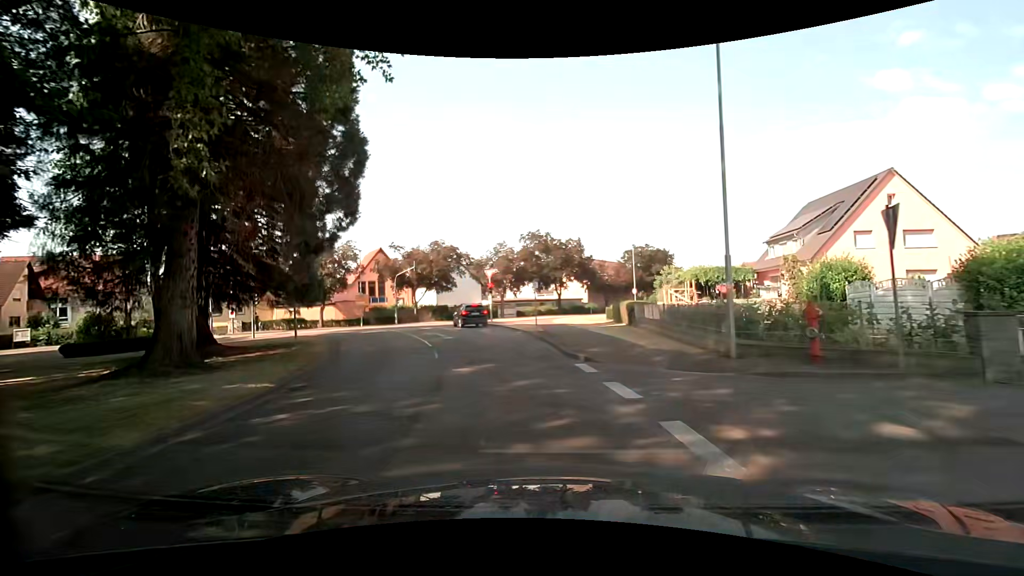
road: tertiary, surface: asphalt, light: Day
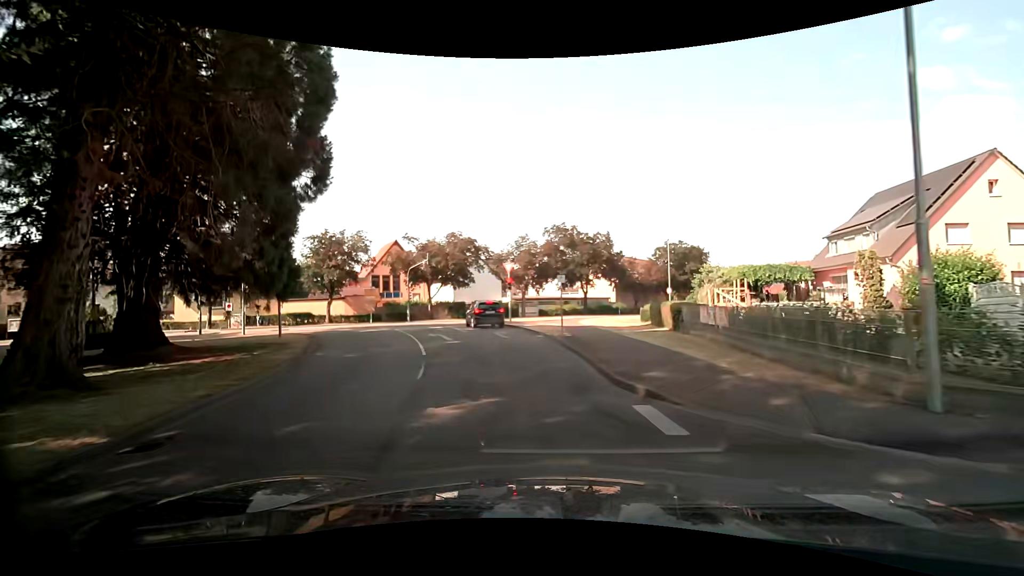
(-0.1, +4.5) m; -3°
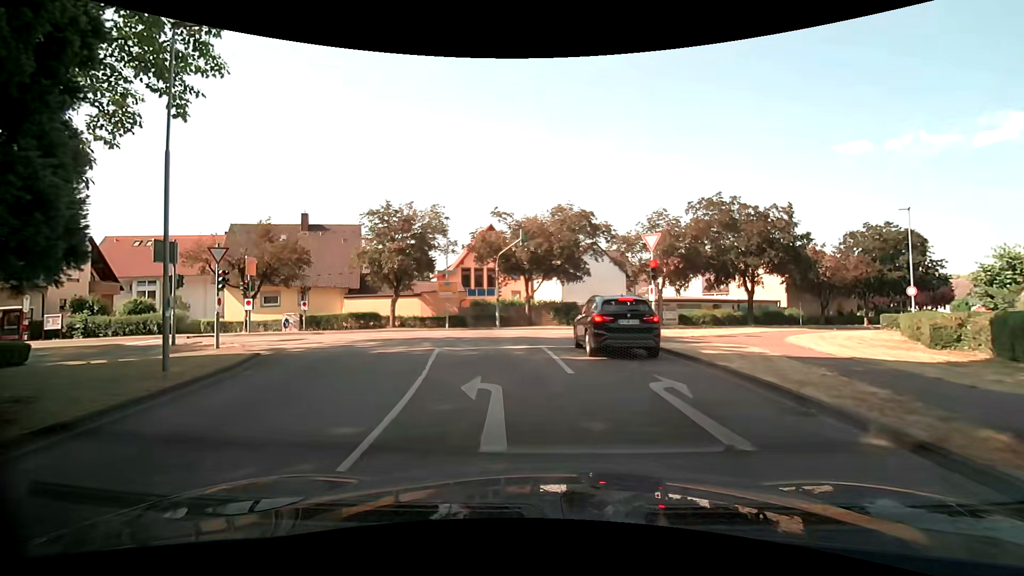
(-1.7, +14.8) m; -13°
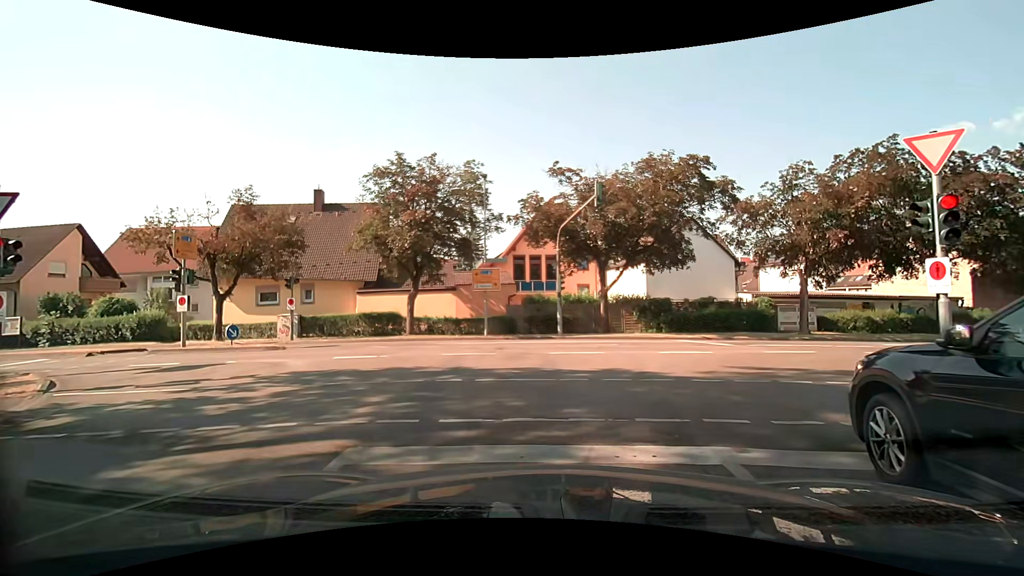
(-0.6, +11.2) m; -6°
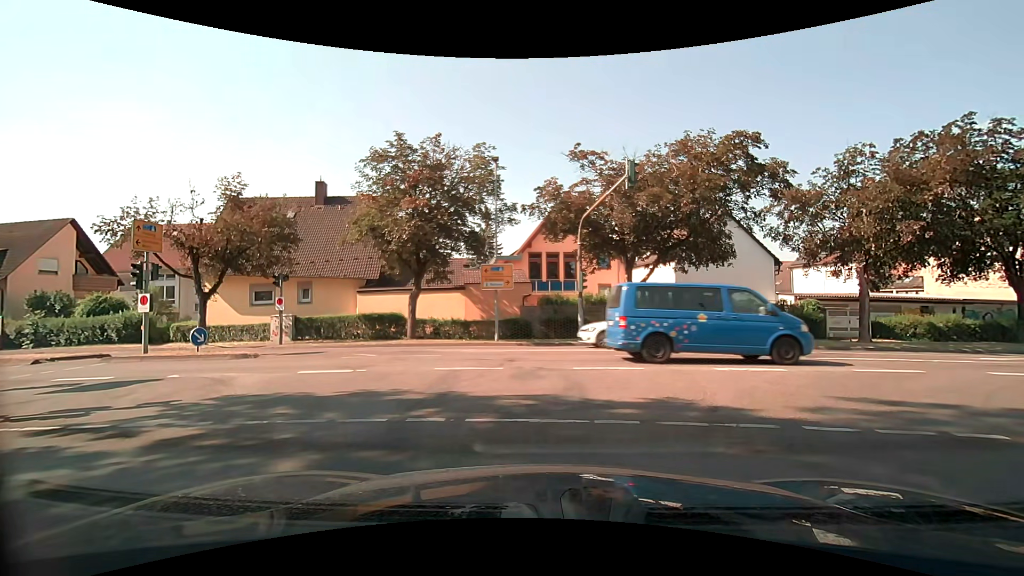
(-0.1, +2.9) m; -2°
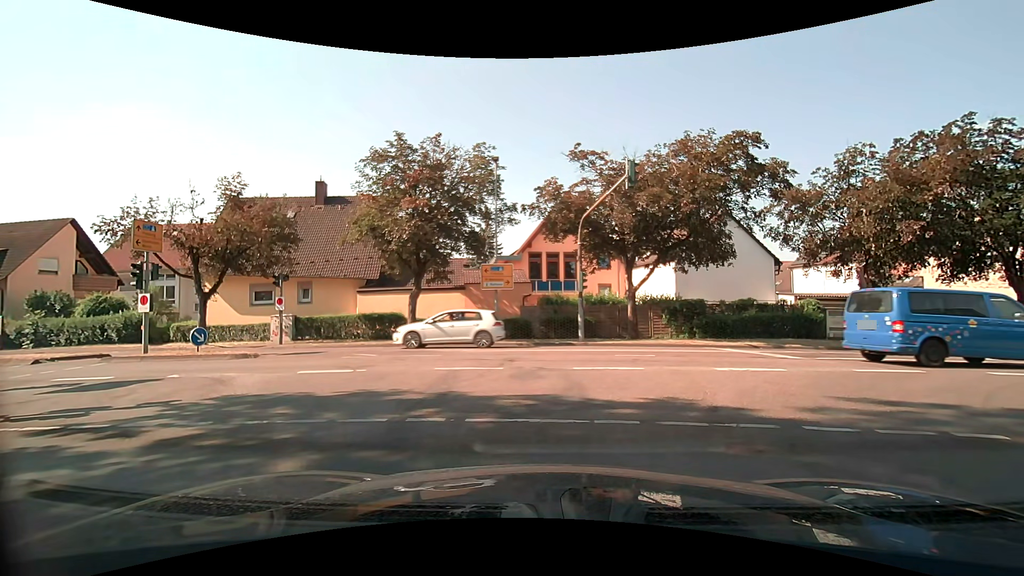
(0.0, 0.0) m; 0°
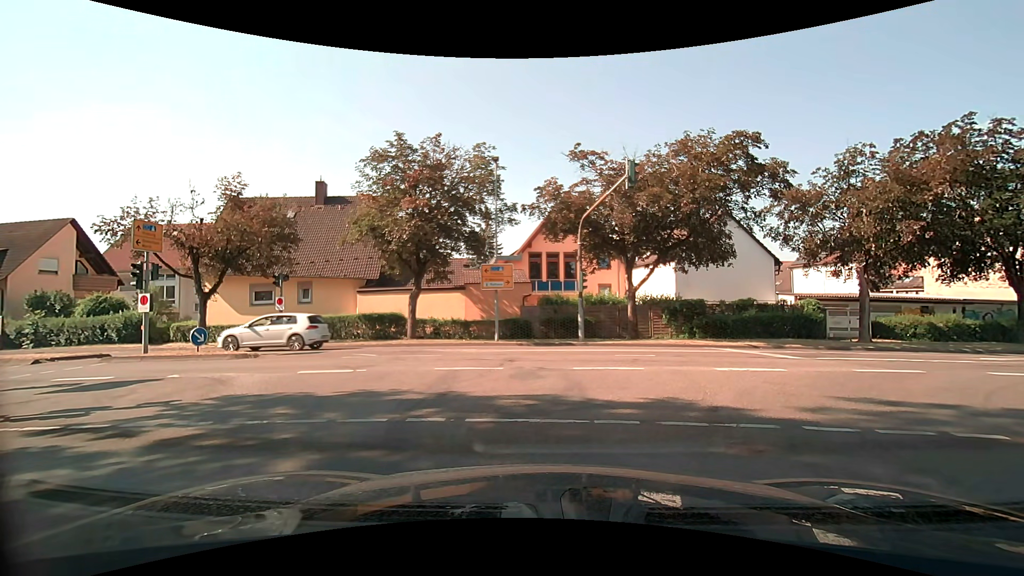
(0.0, 0.0) m; 0°
